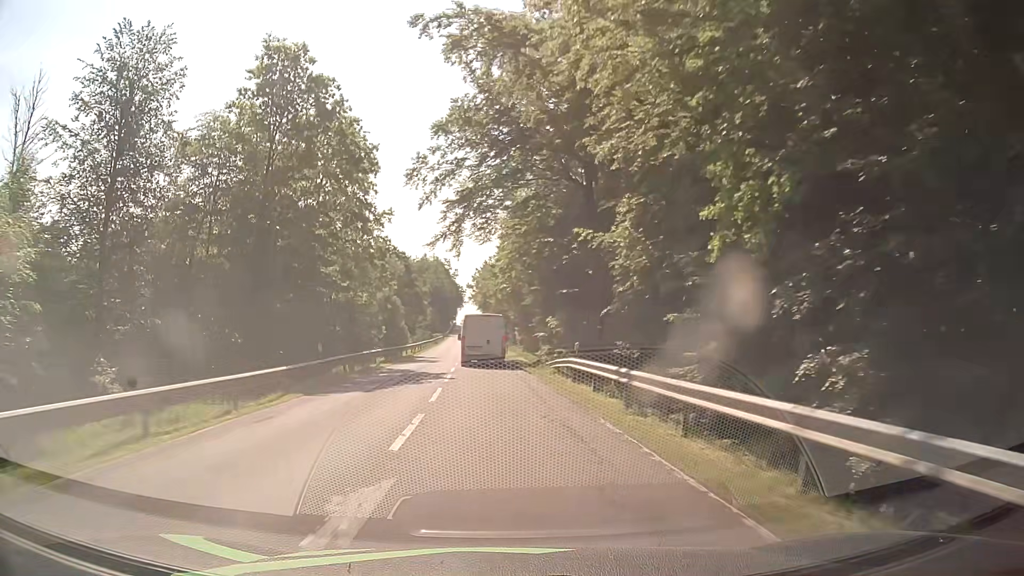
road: secondary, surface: asphalt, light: Day
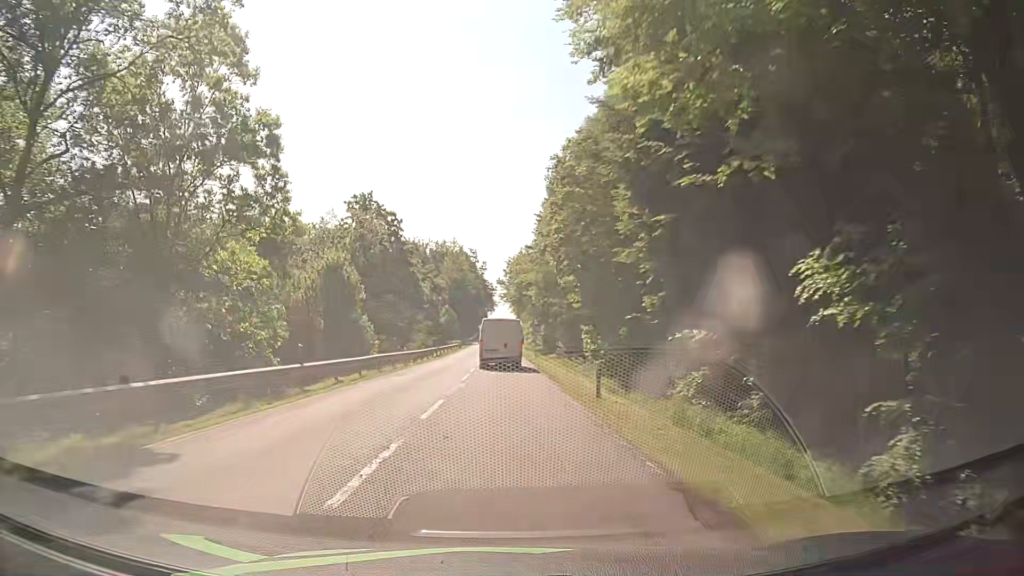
(-1.1, +40.1) m; -3°
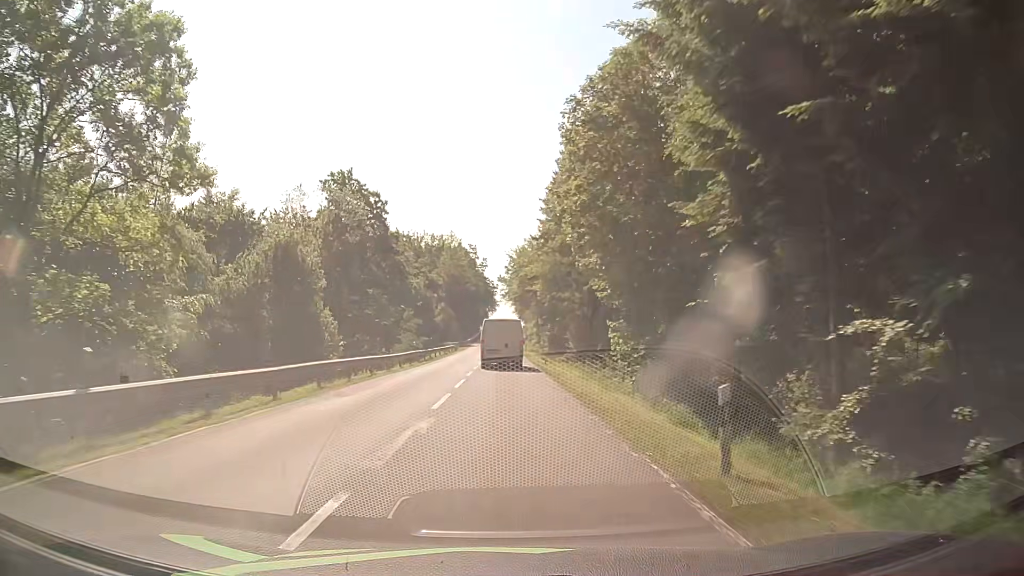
(+0.1, +10.0) m; +1°
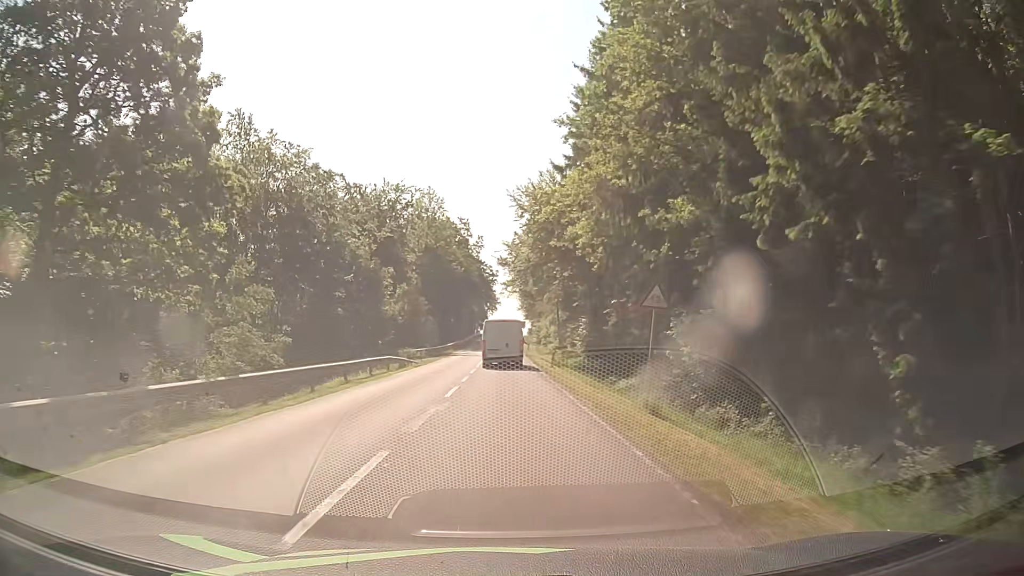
(-0.5, +40.6) m; -1°
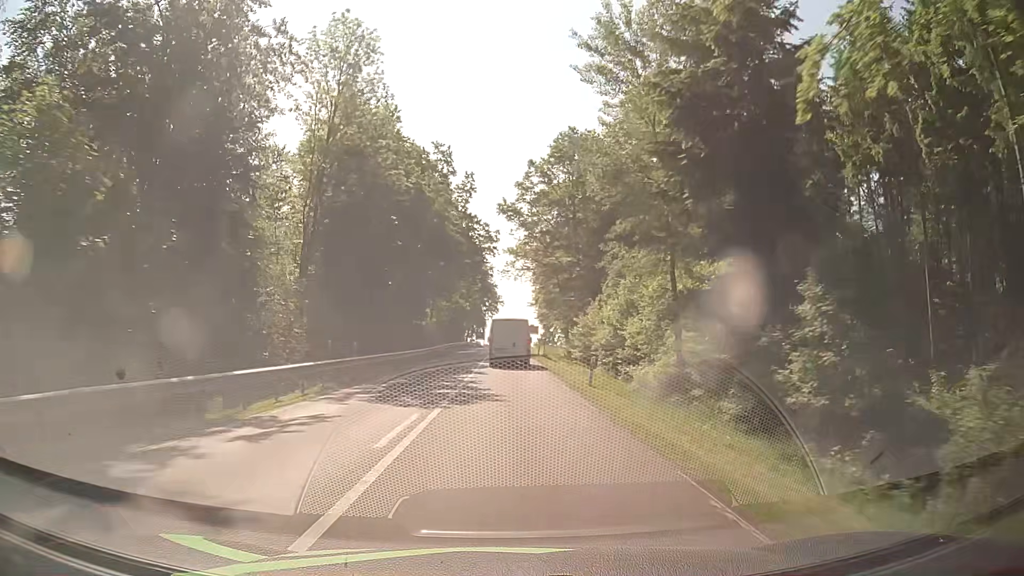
(-0.1, +51.5) m; 0°
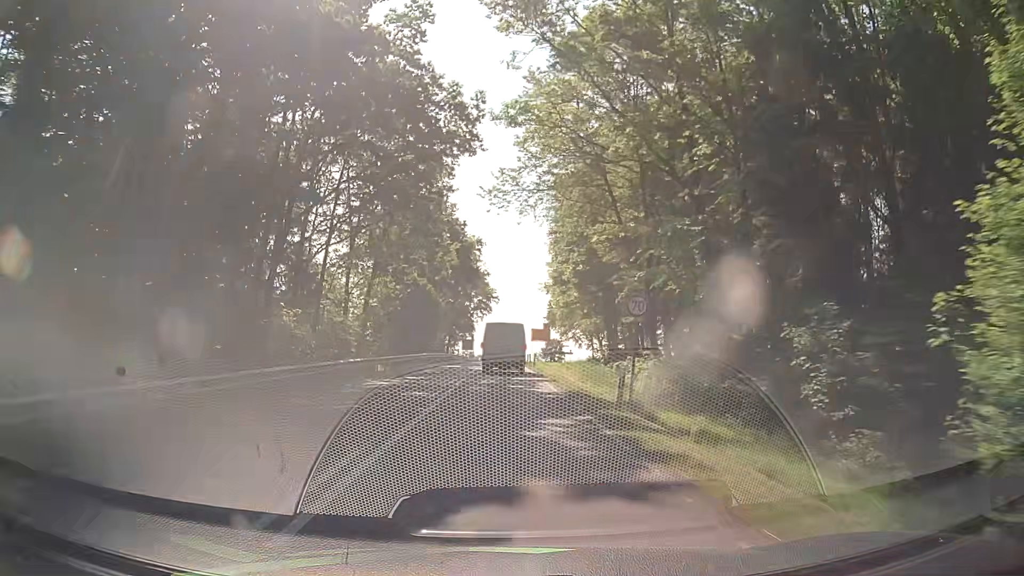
(+0.2, +40.1) m; +1°
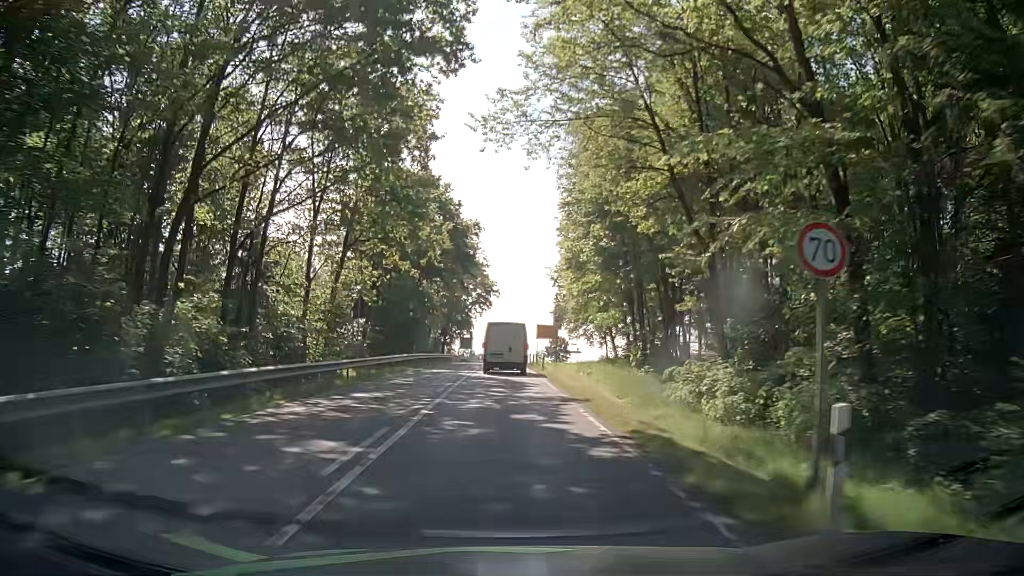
(-0.1, +9.7) m; 0°
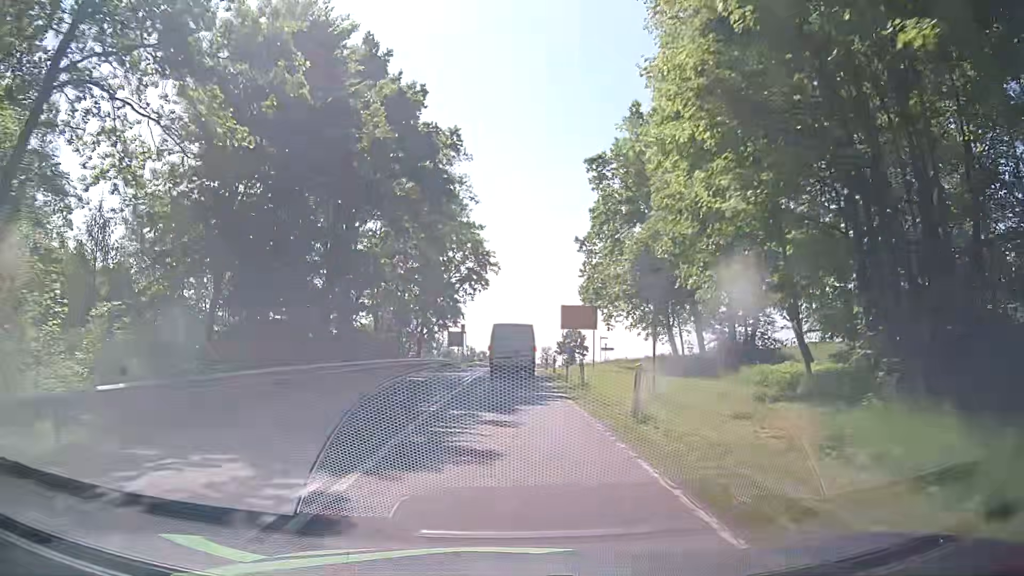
(-0.2, +28.5) m; 0°
(0, +10) (0, +20) (0, +30) (0, +40) (0, +50) (0, +60) (+1, +70) (+1, +80) (+1, +90) (+2, +100) m
